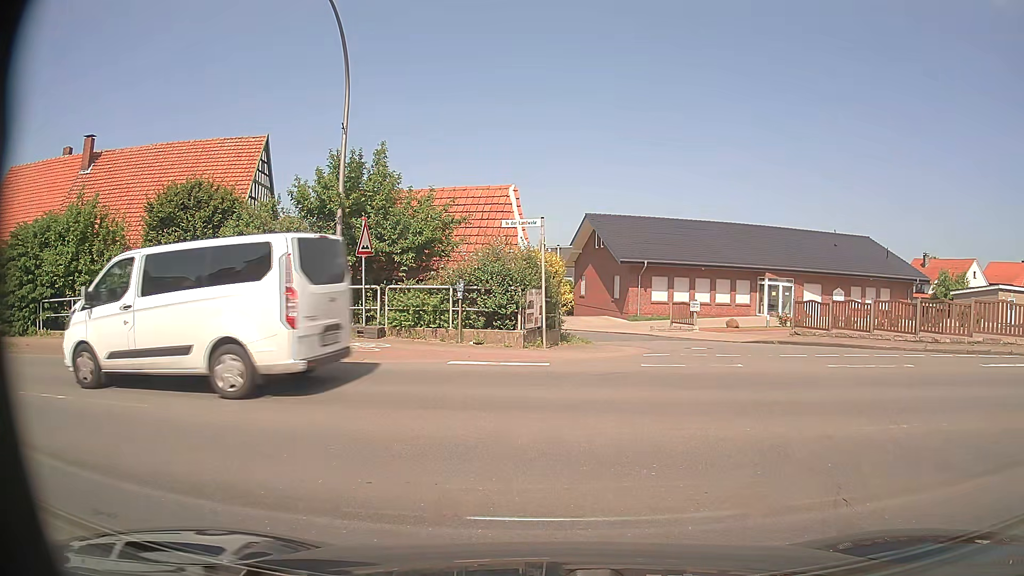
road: residential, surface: asphalt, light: Day
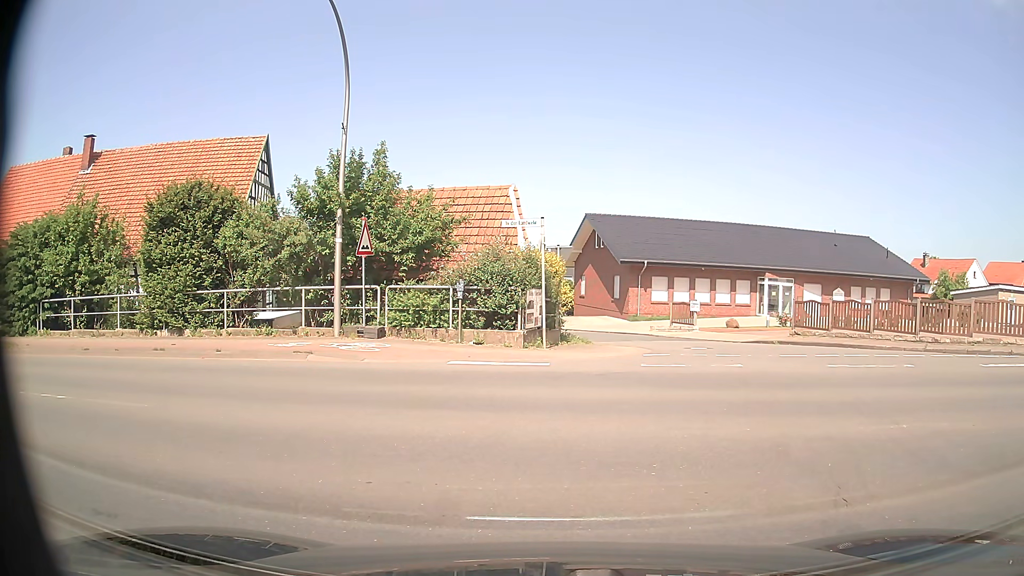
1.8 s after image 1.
(0.0, 0.0) m; 0°
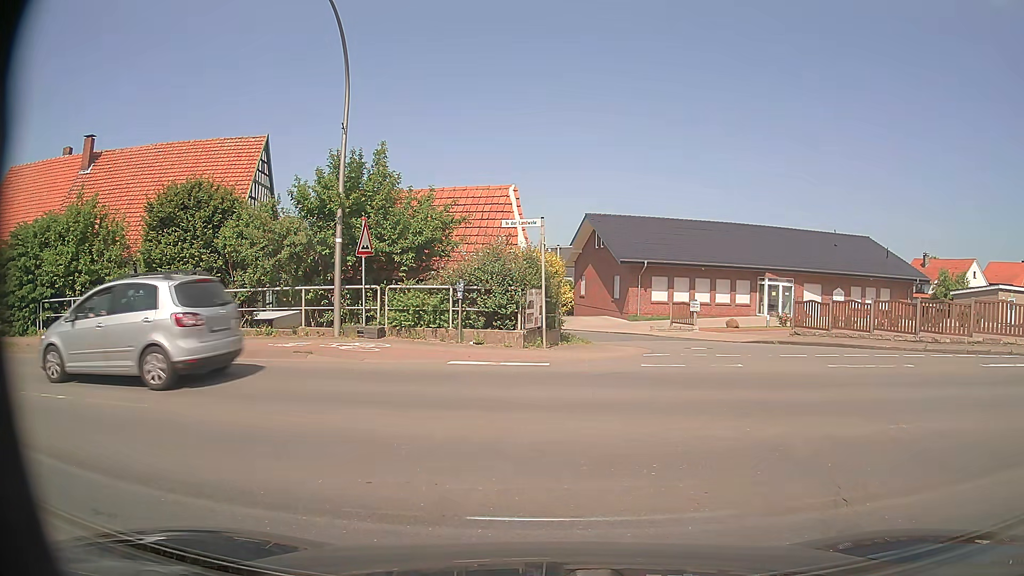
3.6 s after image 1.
(0.0, 0.0) m; 0°
